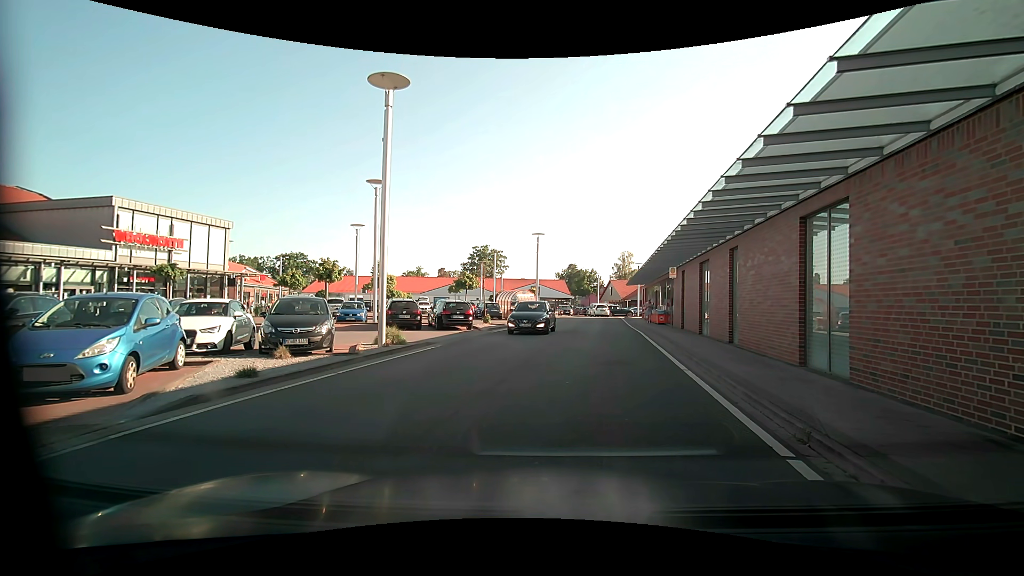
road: residential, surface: asphalt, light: Day
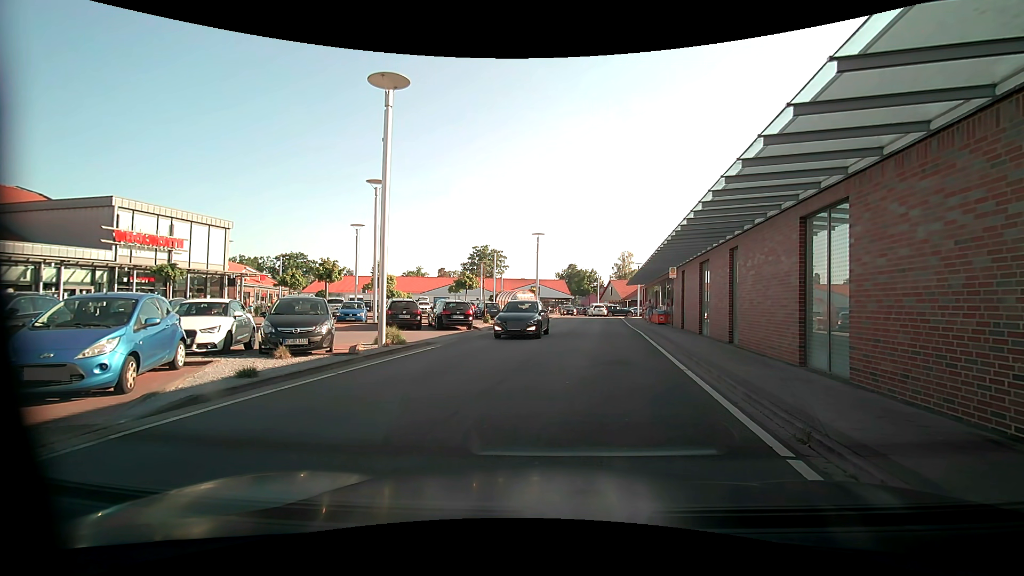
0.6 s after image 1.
(0.0, 0.0) m; 0°
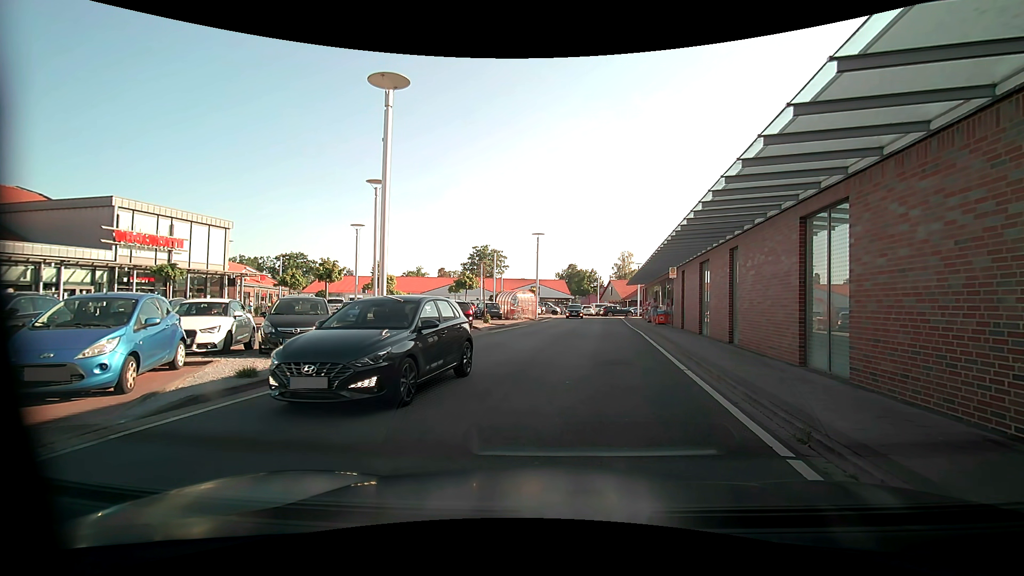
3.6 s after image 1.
(0.0, 0.0) m; 0°
